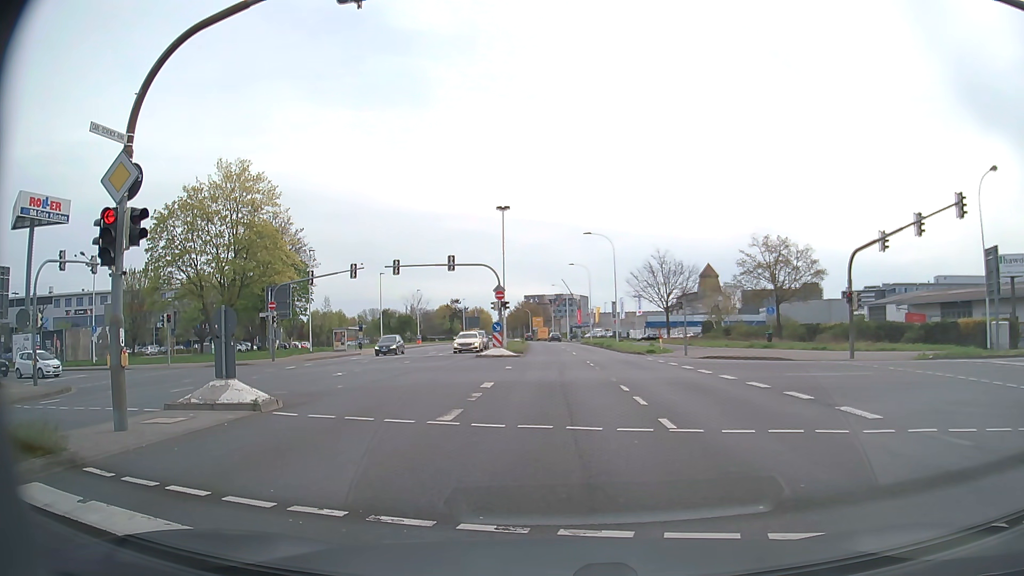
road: secondary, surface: asphalt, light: Day
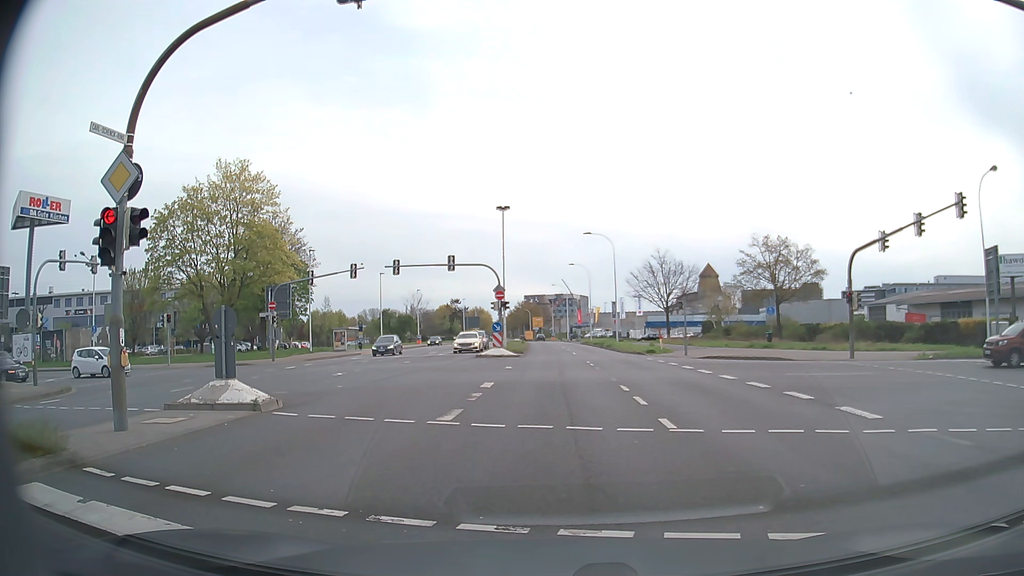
(0.0, 0.0) m; 0°
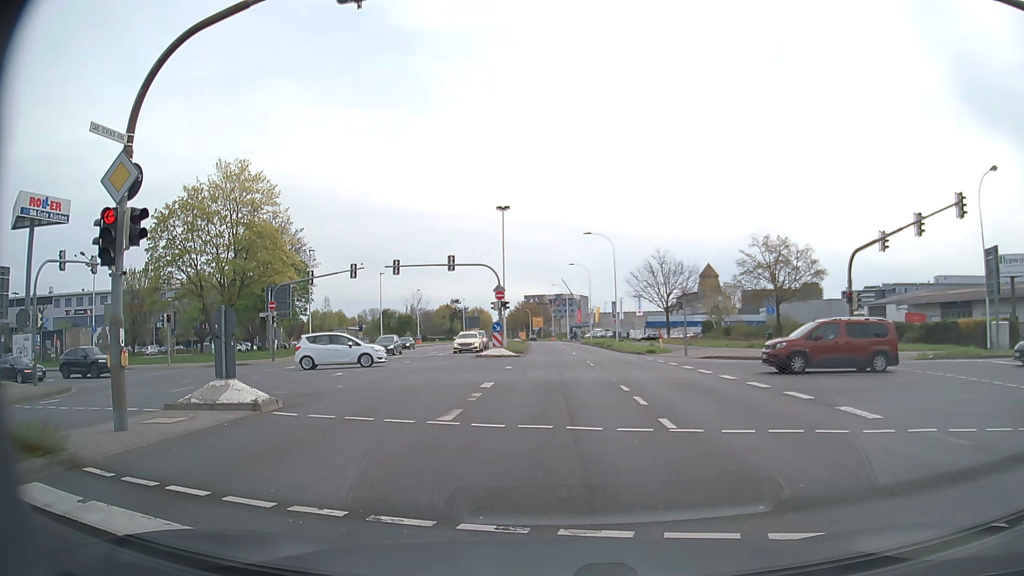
(0.0, 0.0) m; 0°
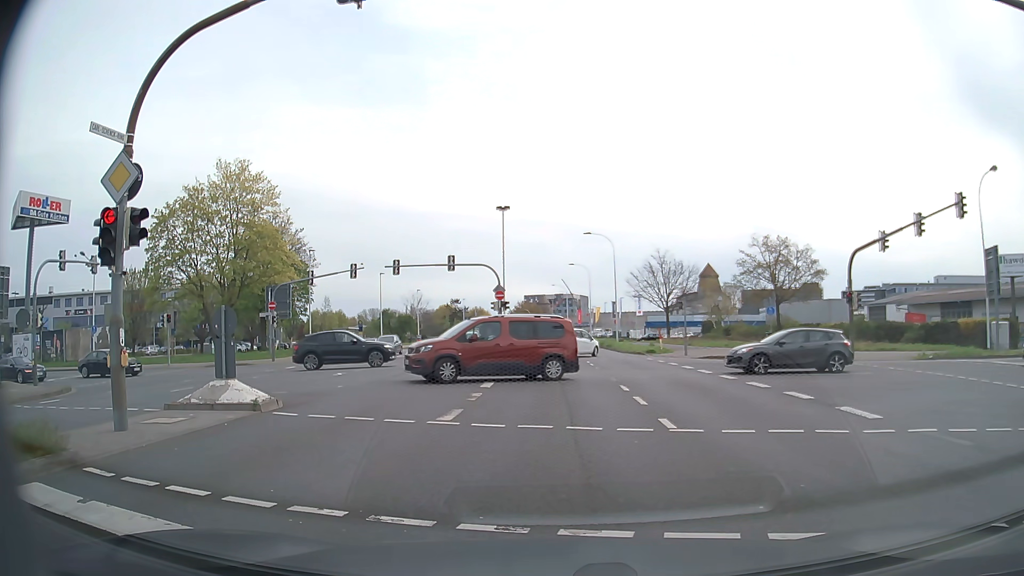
(0.0, 0.0) m; 0°
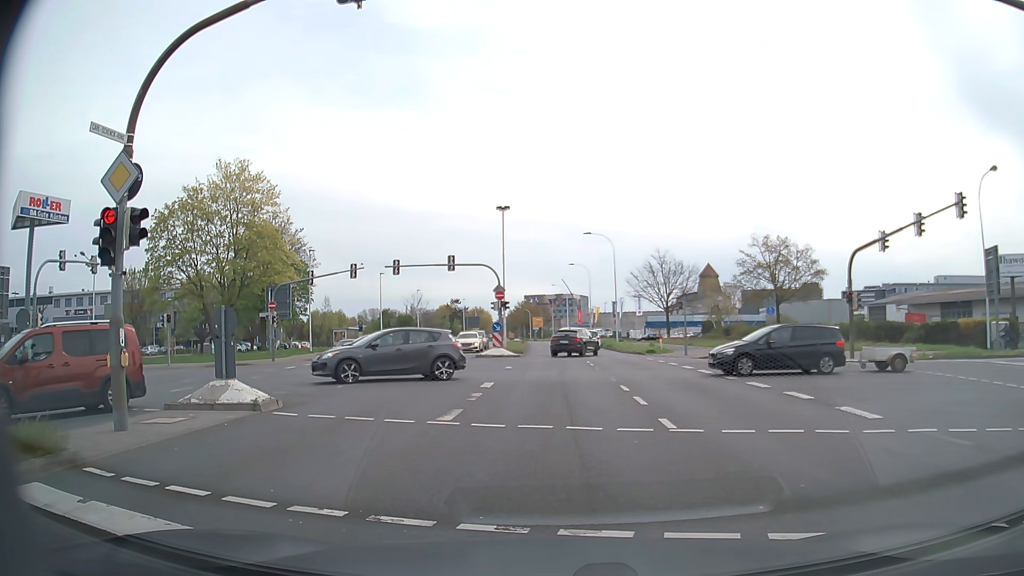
(0.0, 0.0) m; 0°
(0, +10) (0, +20) (0, +30) (0, +40) (-1, +50) (-1, +60) (-1, +70) (-2, +80) (-2, +90) (-3, +100) m
